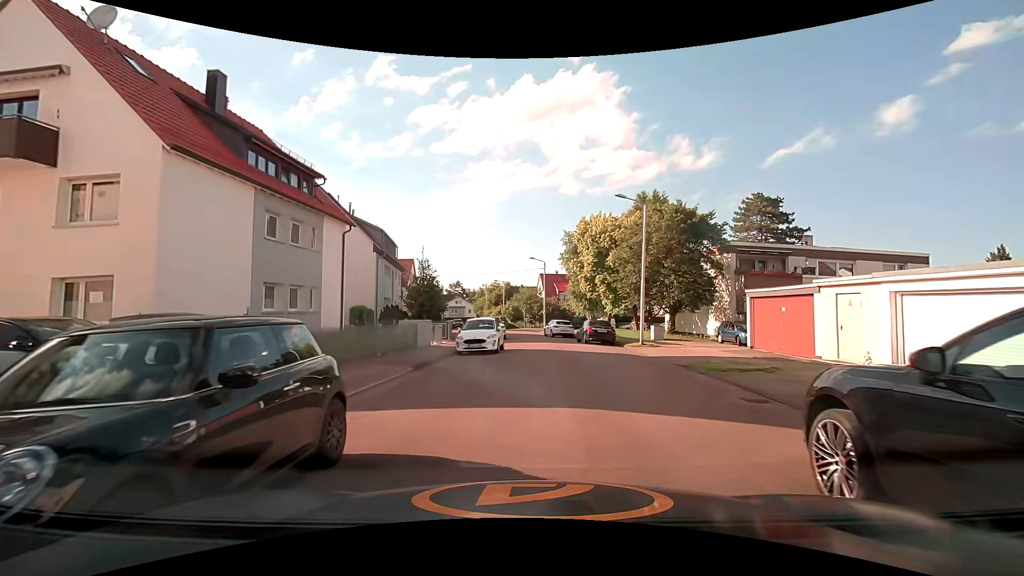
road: residential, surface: asphalt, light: Day
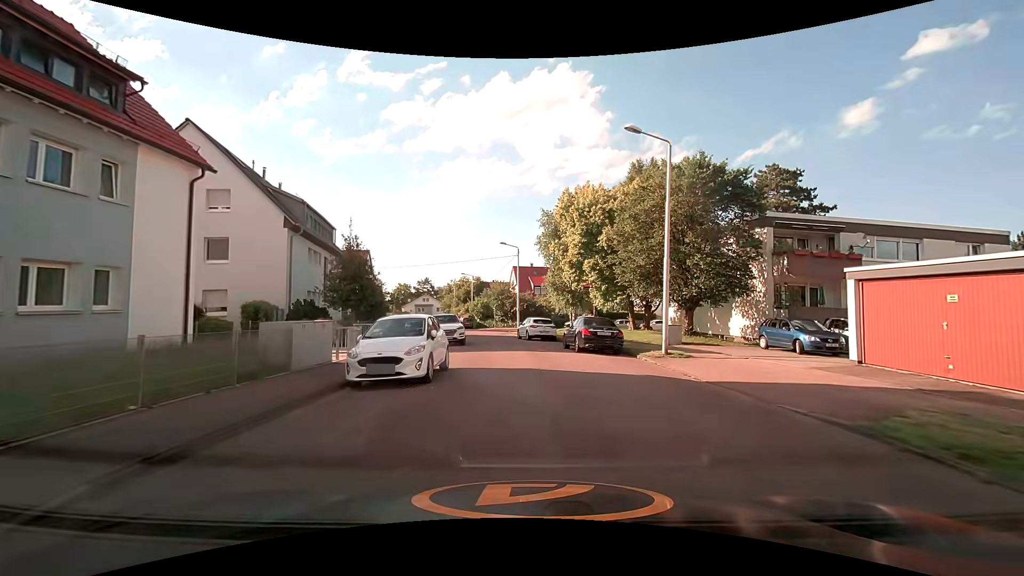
(+0.3, +9.5) m; +4°
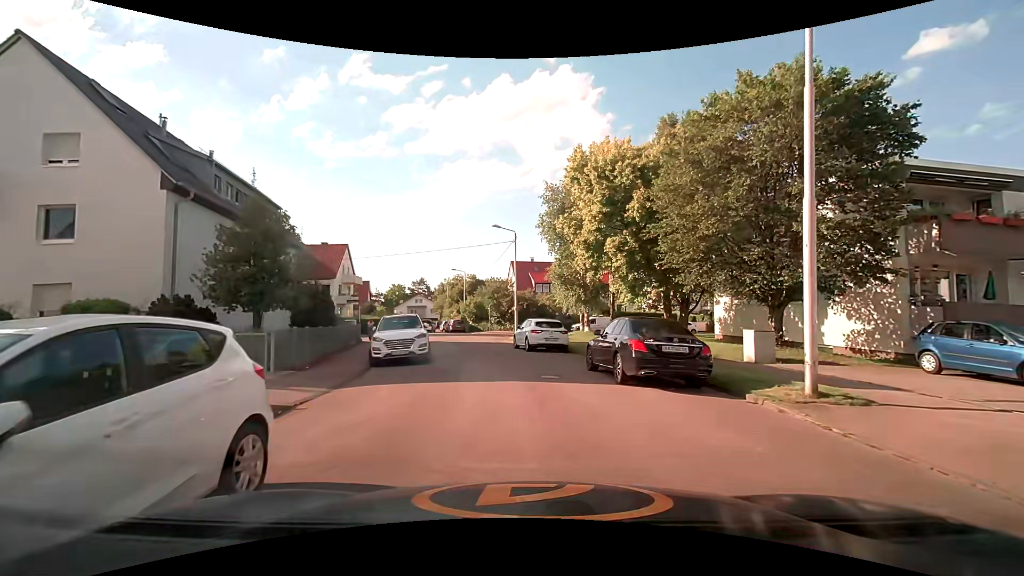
(0.0, +9.1) m; +1°
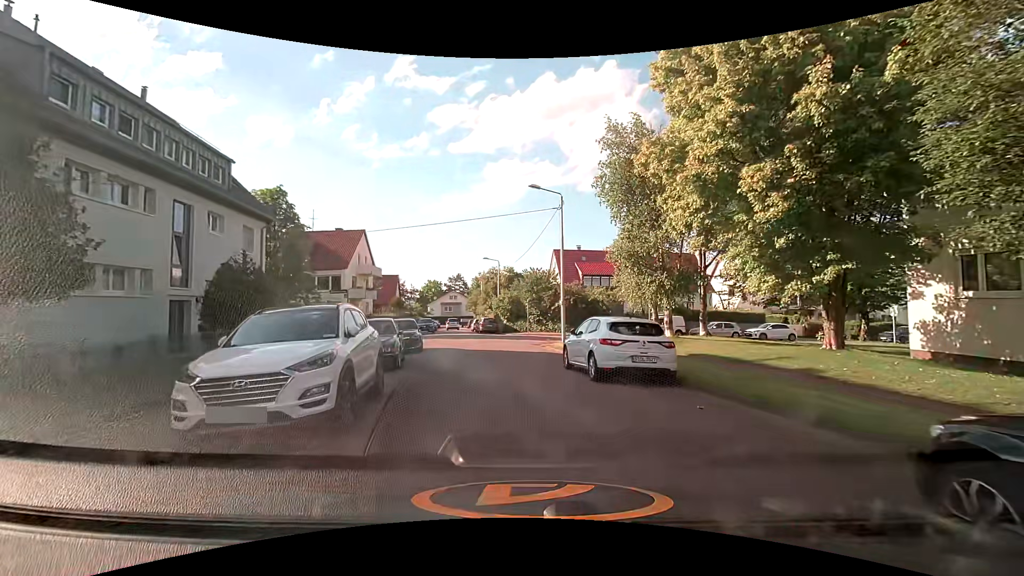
(-0.5, +10.3) m; -5°
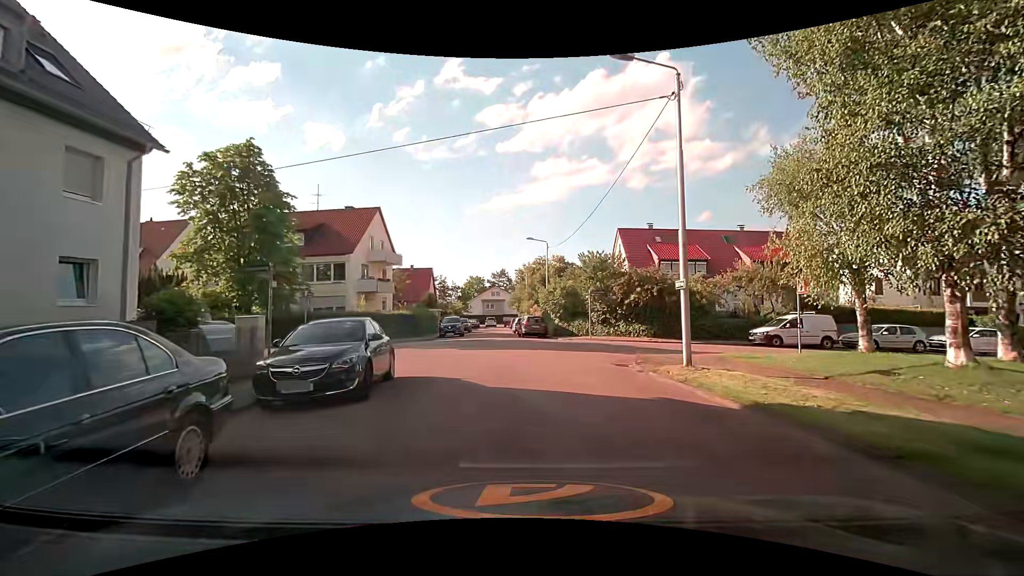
(-0.8, +12.6) m; -7°
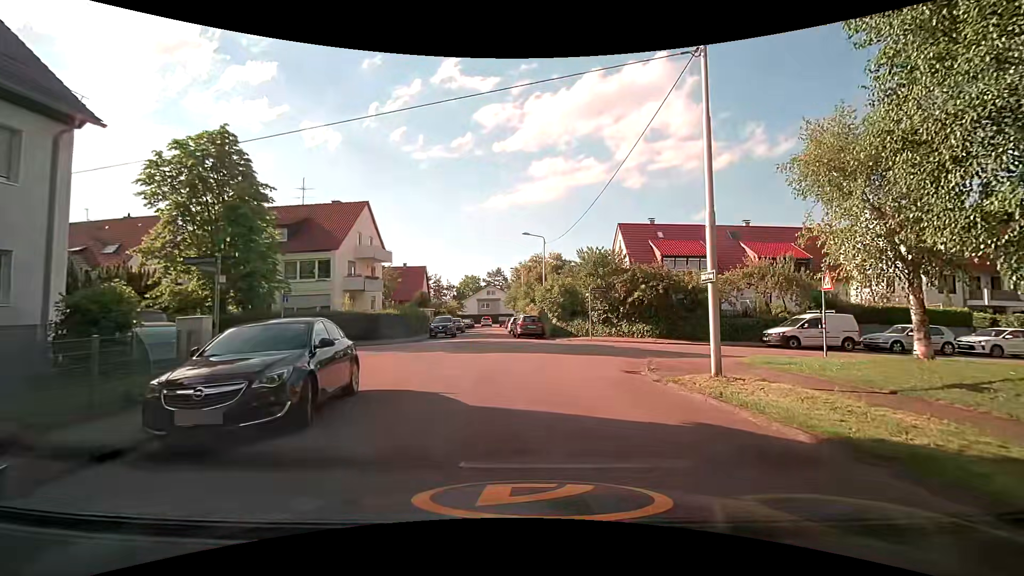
(0.0, +2.1) m; +1°
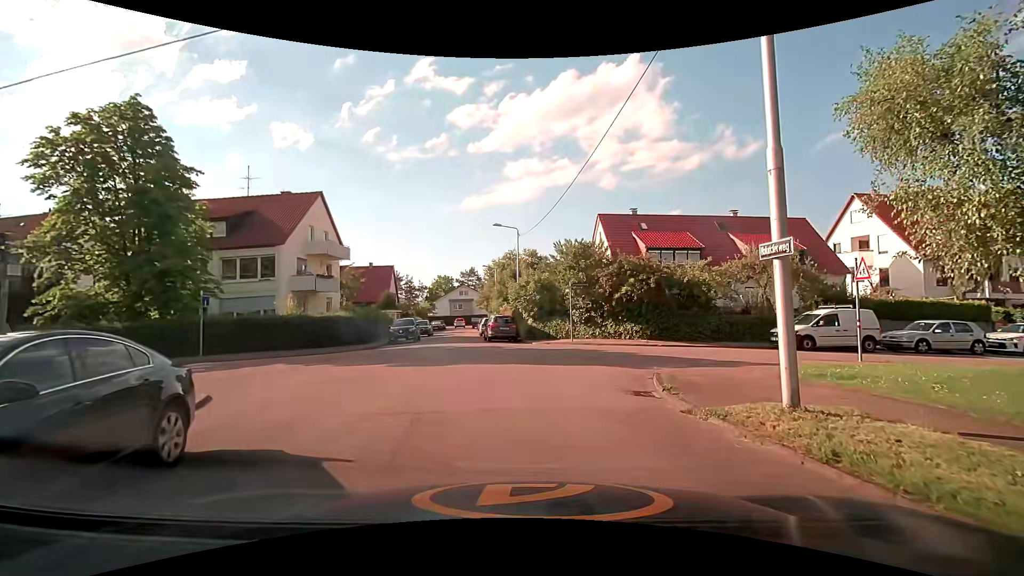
(+0.1, +4.0) m; +3°
